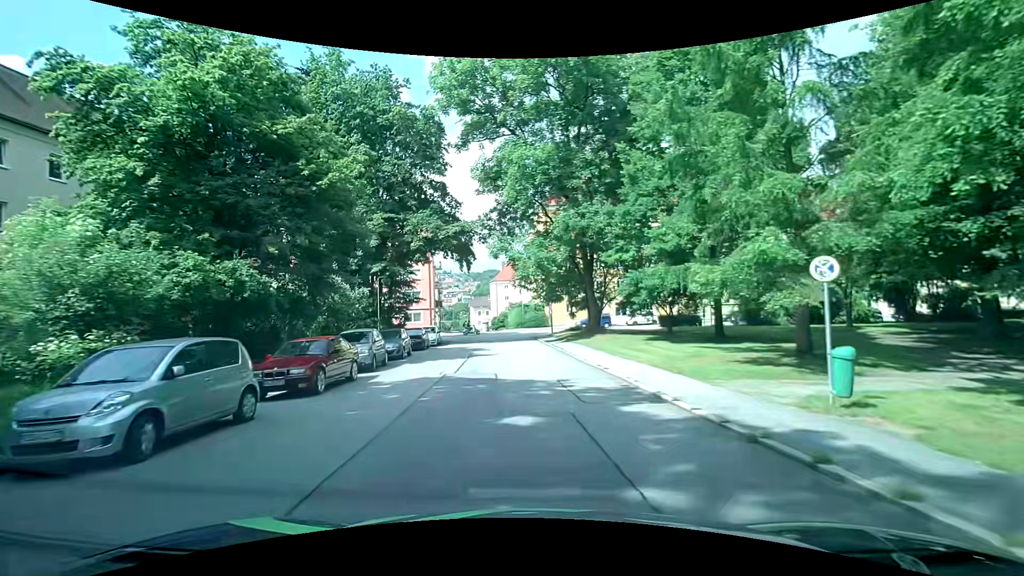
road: residential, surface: asphalt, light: Day
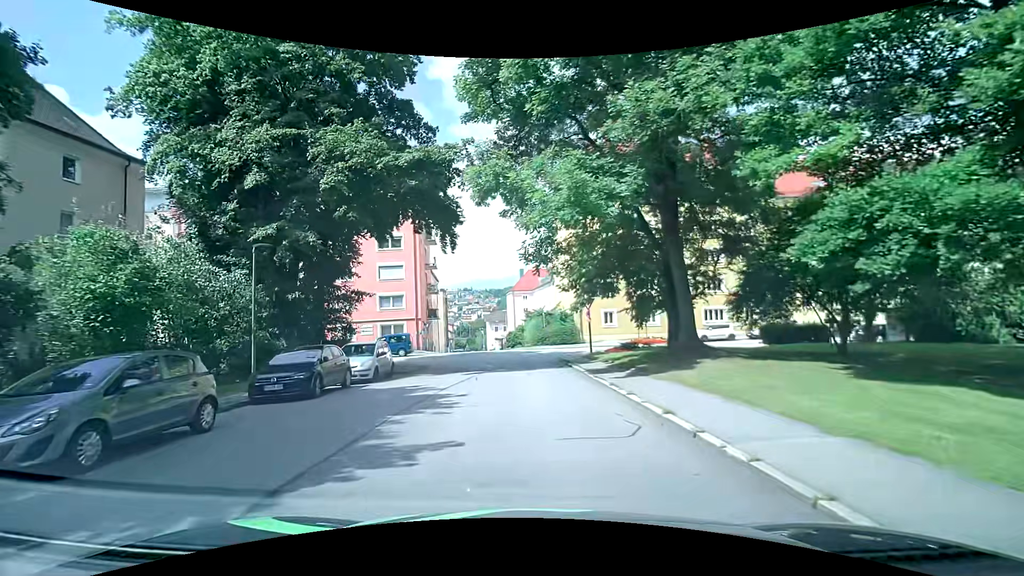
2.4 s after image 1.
(-0.4, +17.4) m; -3°
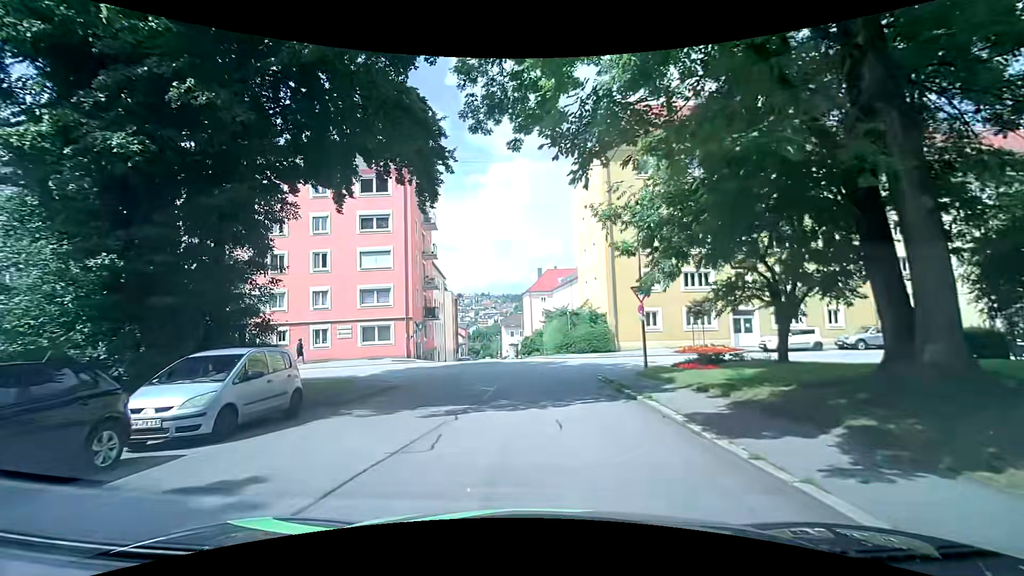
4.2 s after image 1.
(-0.3, +9.8) m; 0°
